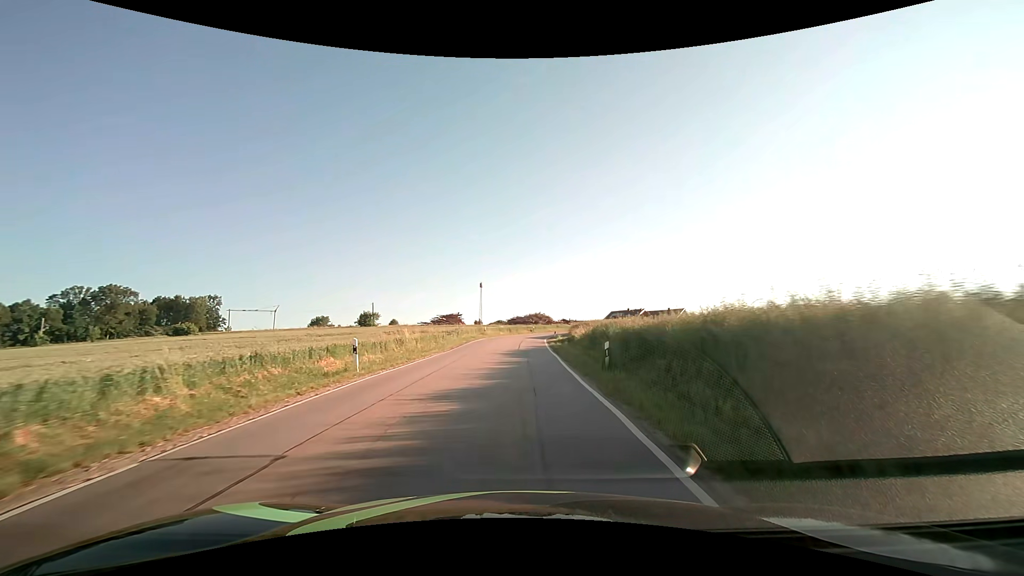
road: secondary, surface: asphalt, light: Day
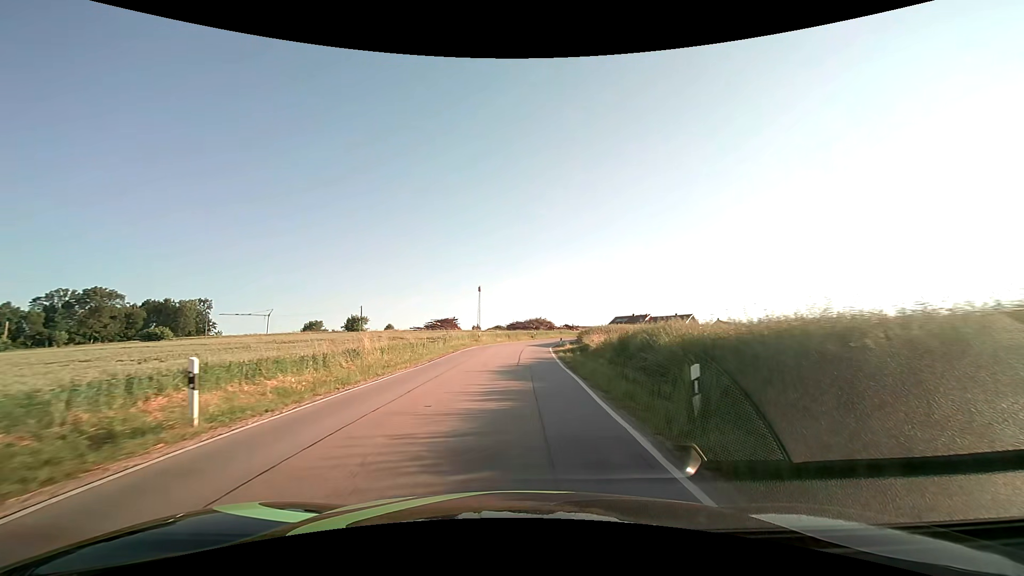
(0.0, +7.6) m; 0°
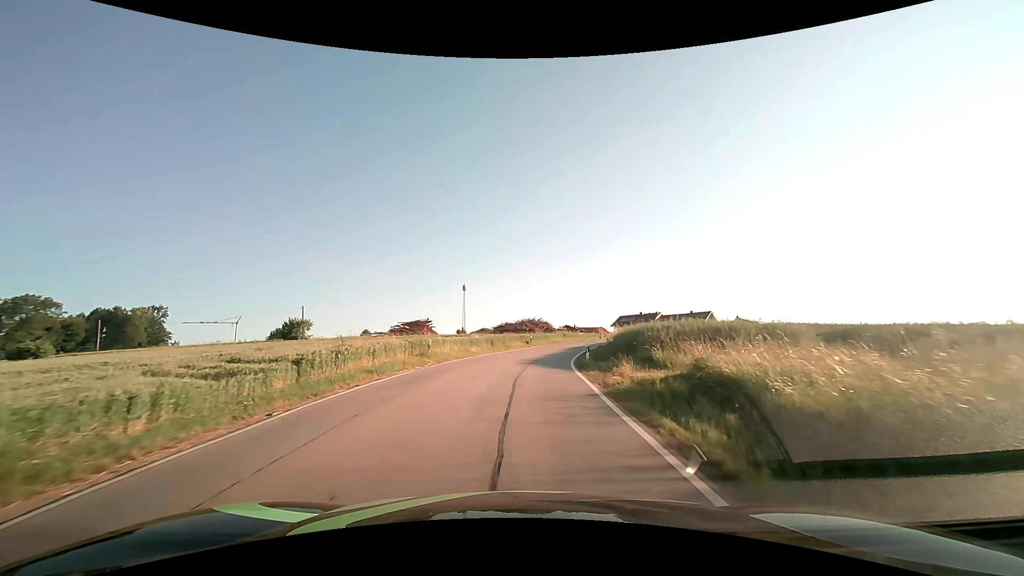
(+0.3, +22.1) m; +1°
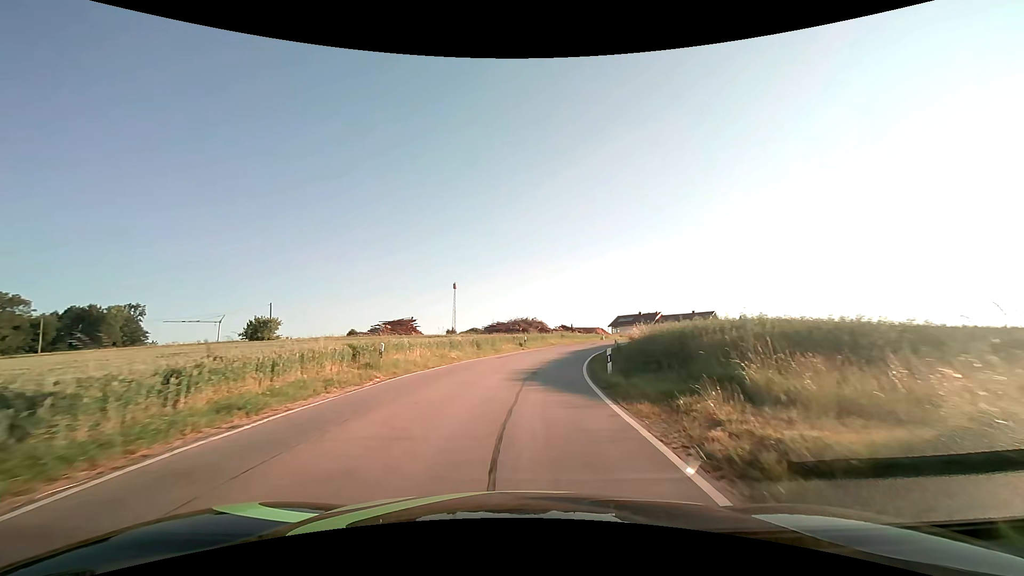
(+0.1, +7.2) m; +1°
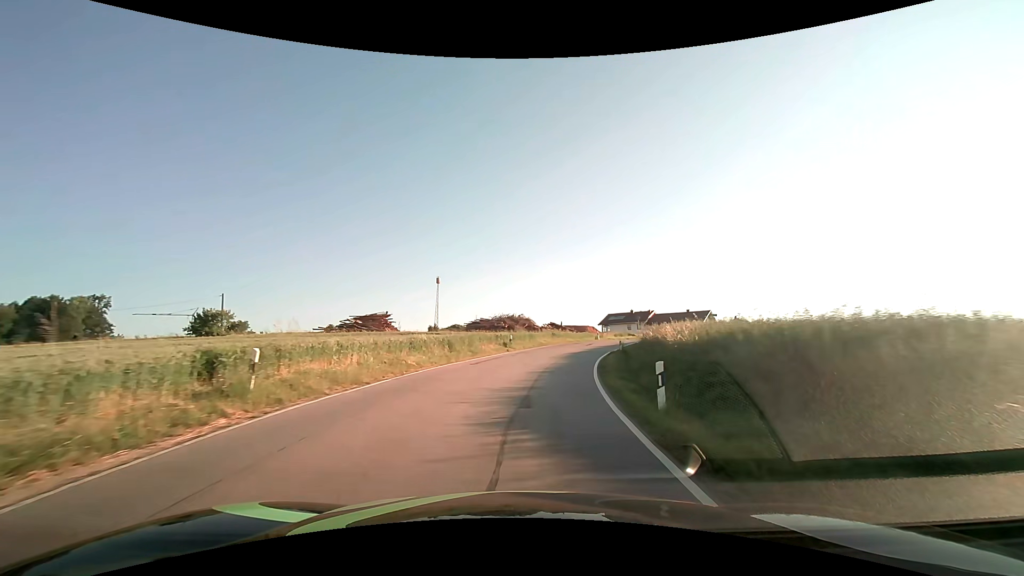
(0.0, +7.2) m; +1°
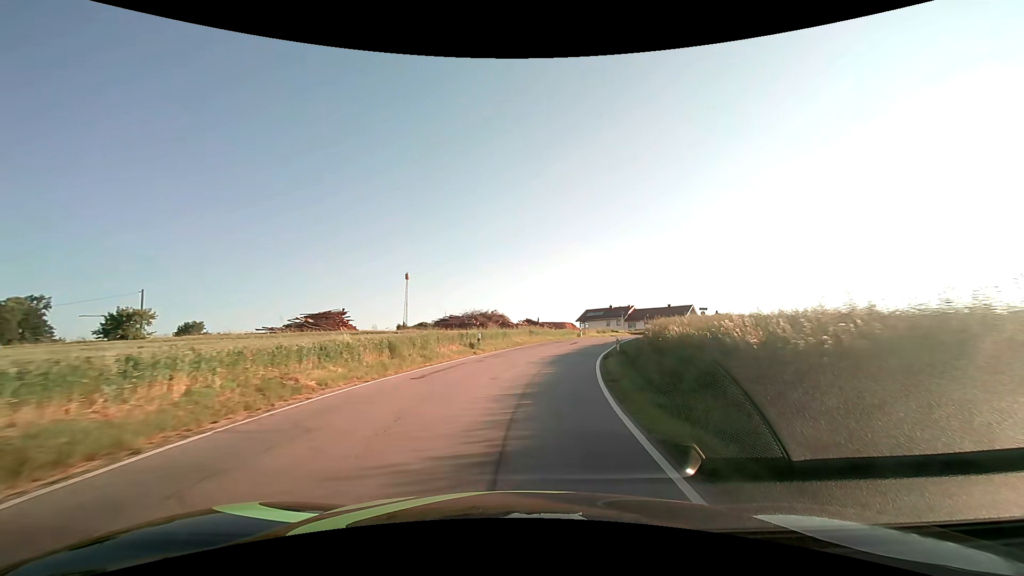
(+0.2, +7.1) m; +3°
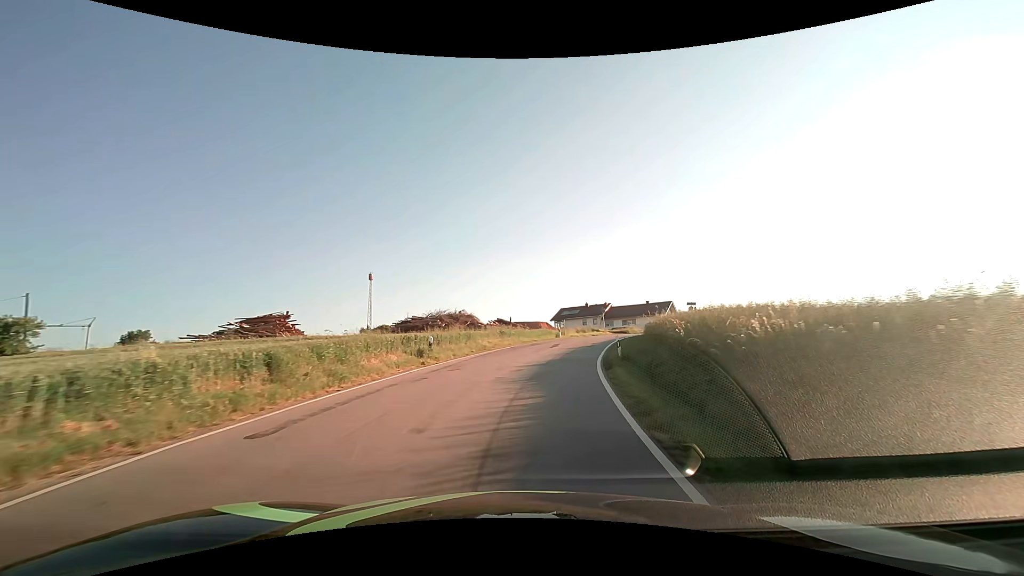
(+0.2, +7.1) m; +3°
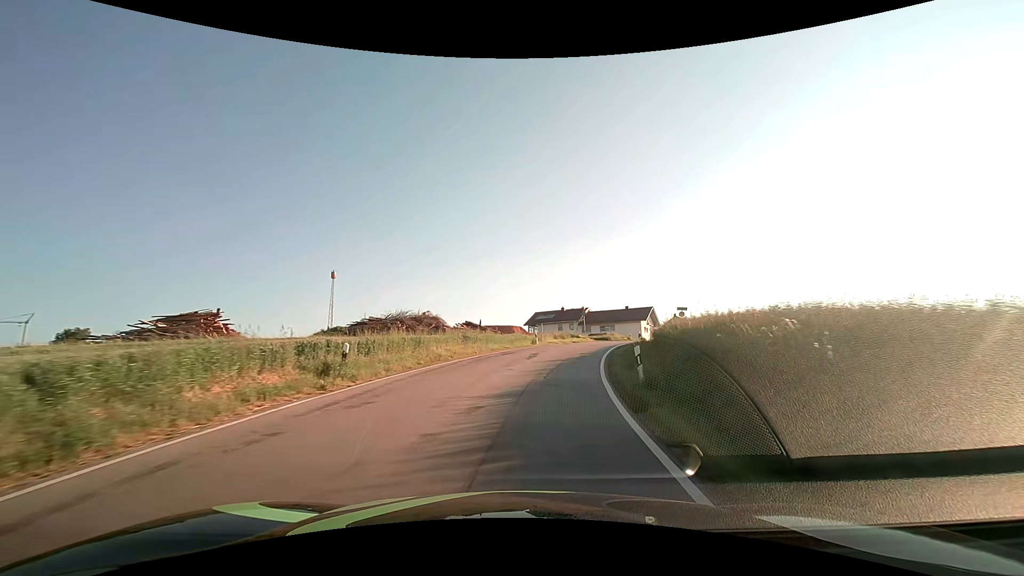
(+0.2, +7.1) m; +3°
